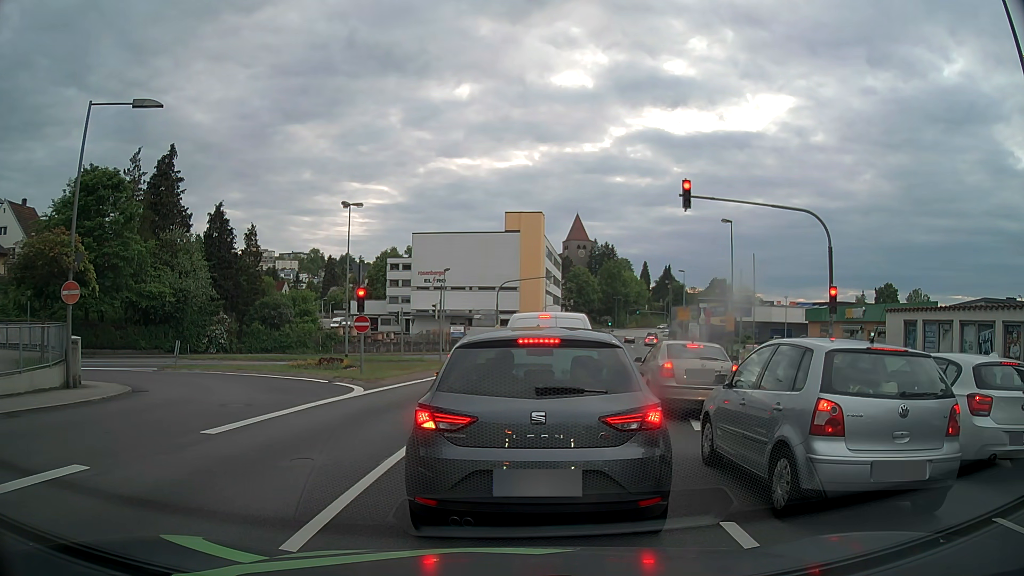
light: Day
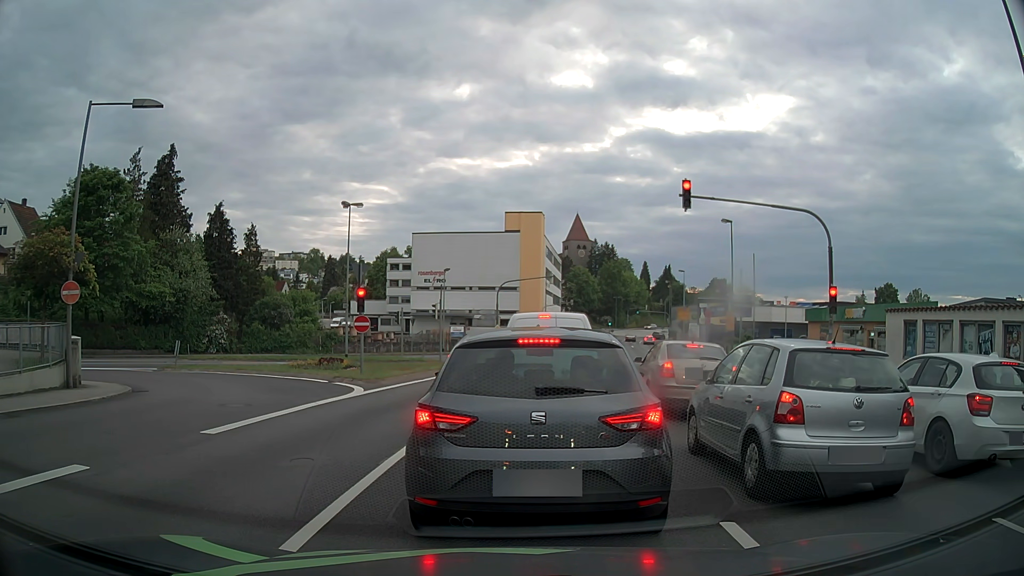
(0.0, 0.0) m; 0°
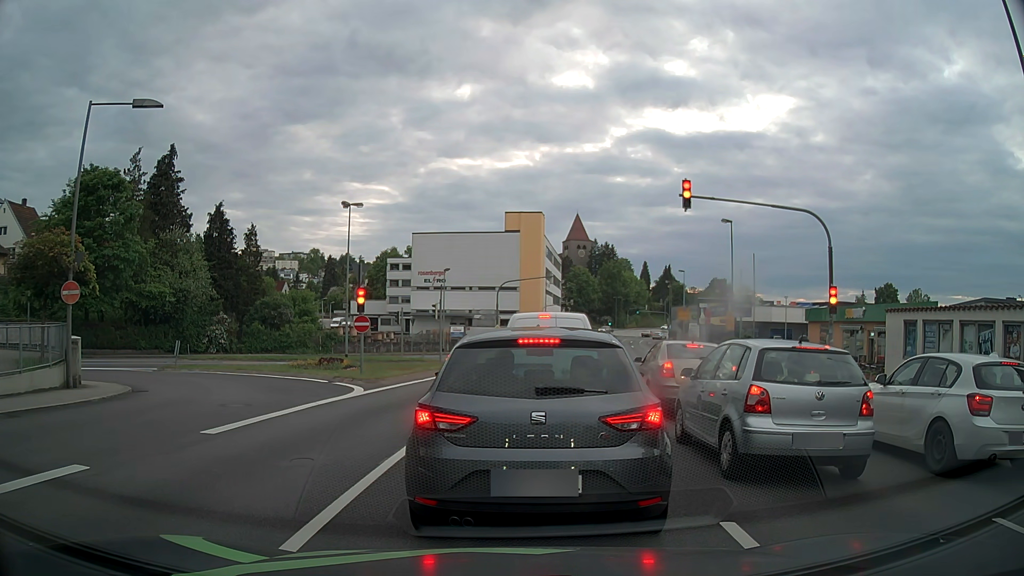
(0.0, 0.0) m; 0°
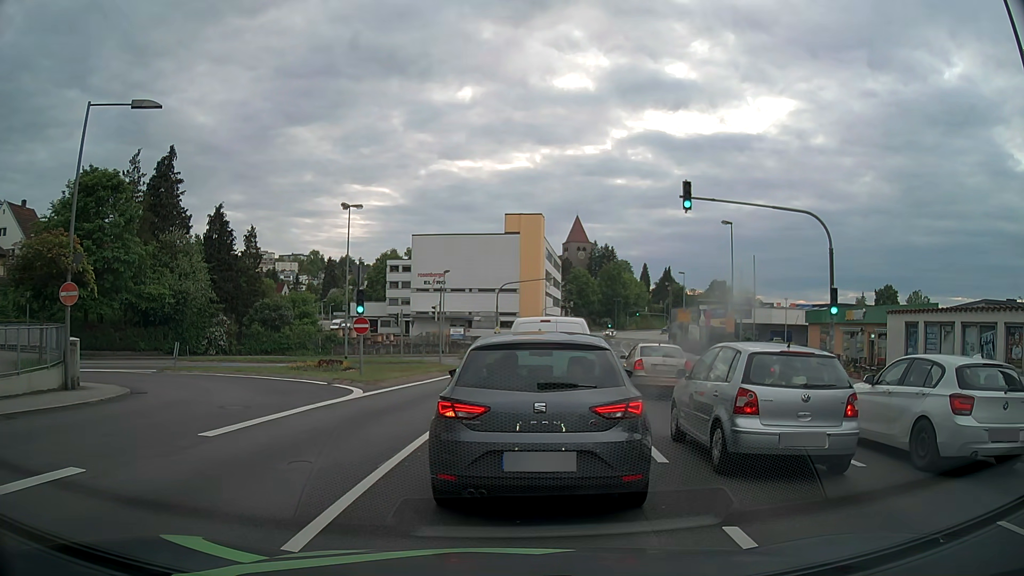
(0.0, 0.0) m; 0°
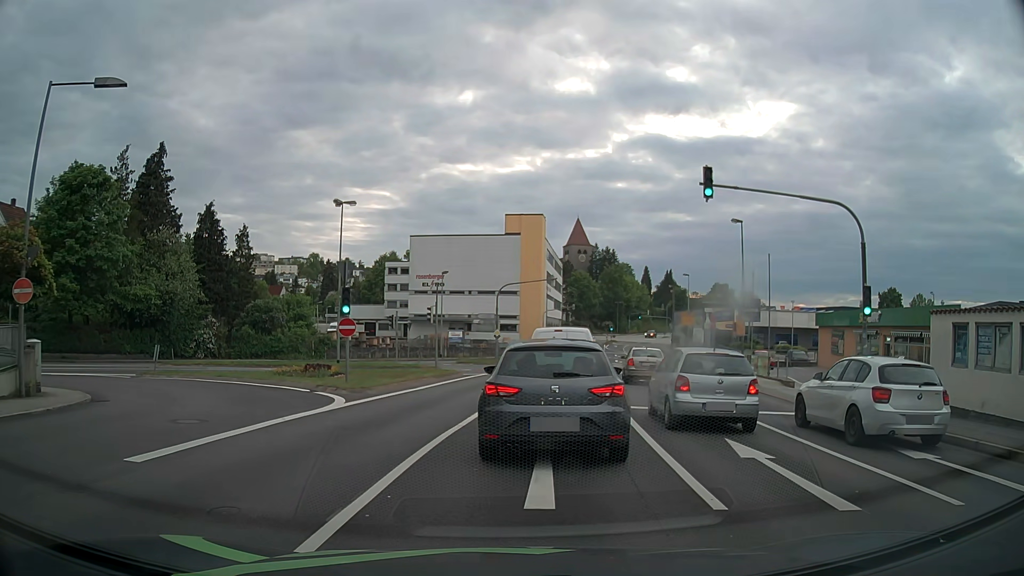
(0.0, +2.3) m; -1°
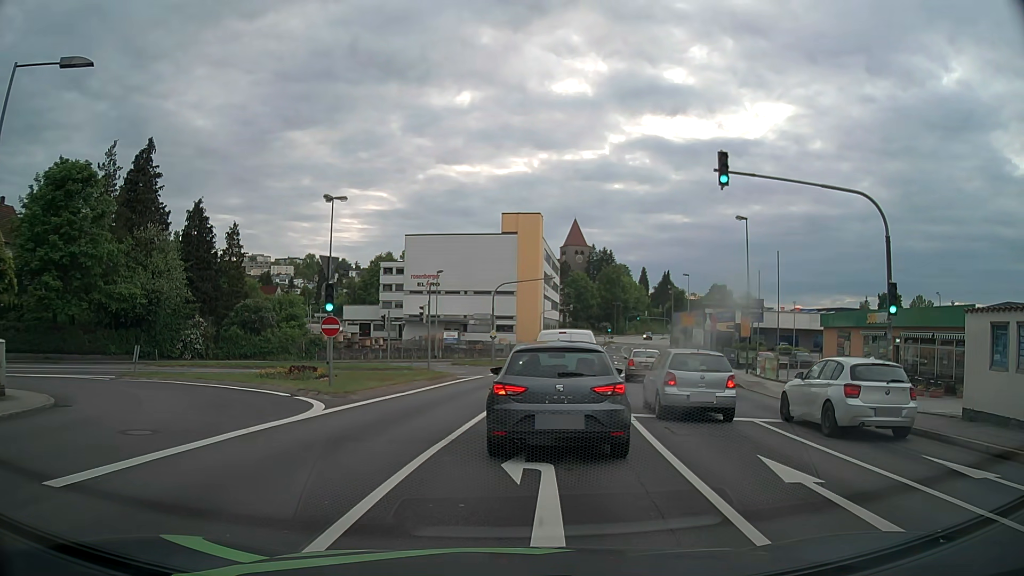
(0.0, +1.7) m; +1°
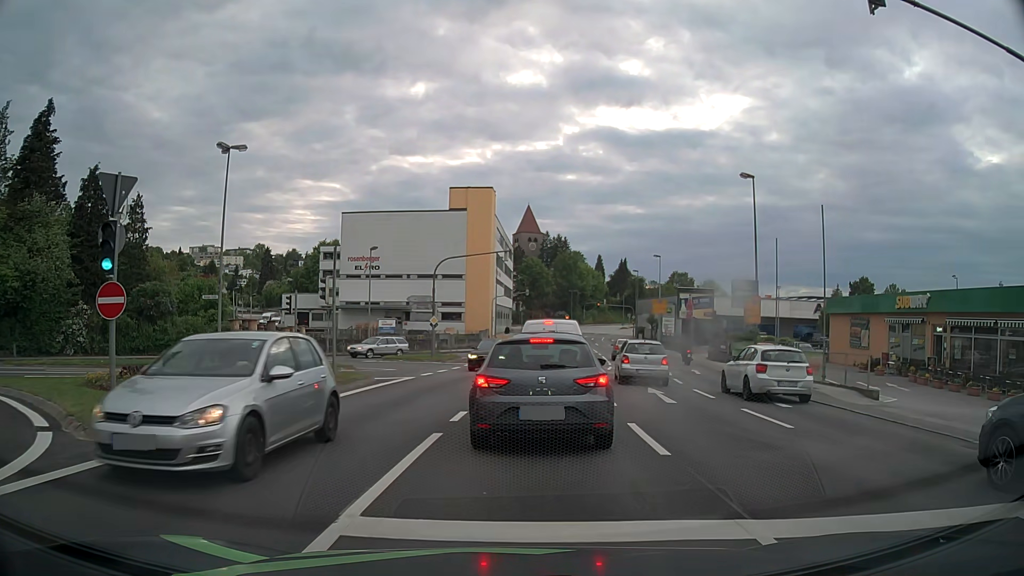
(+0.3, +9.7) m; +4°
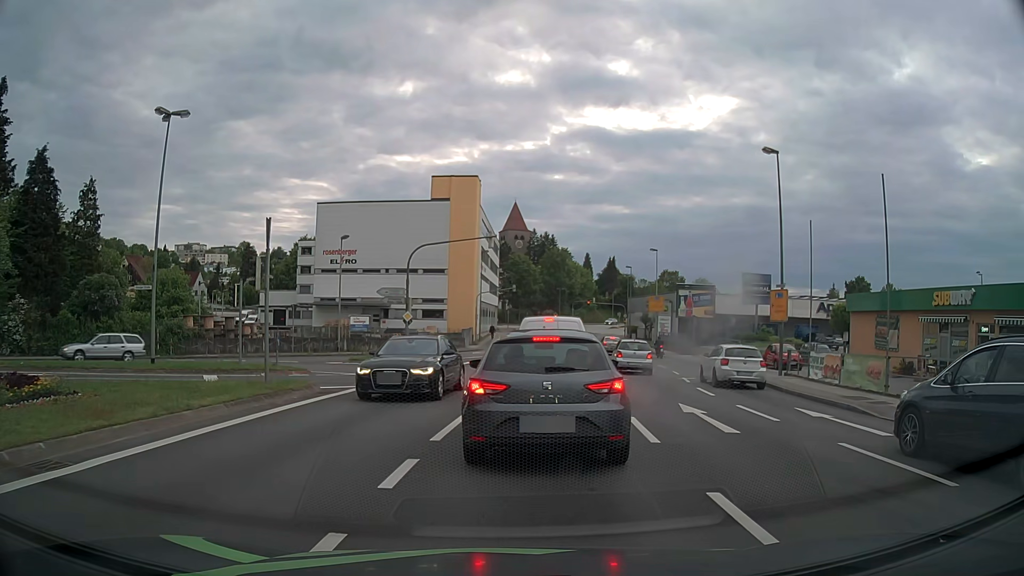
(+0.1, +5.2) m; +1°
(0, +10) (+1, +20) (-3, +29) (-13, +31) (-21, +27) (-28, +19) (-34, +11) (-40, +3) (-46, -5) (-52, -13) m
